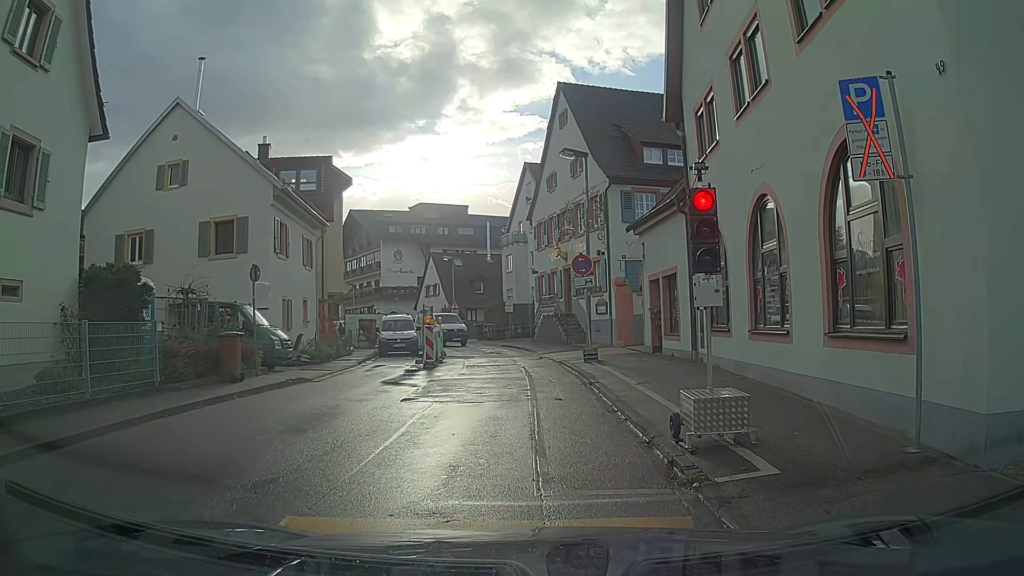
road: tertiary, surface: asphalt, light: Day
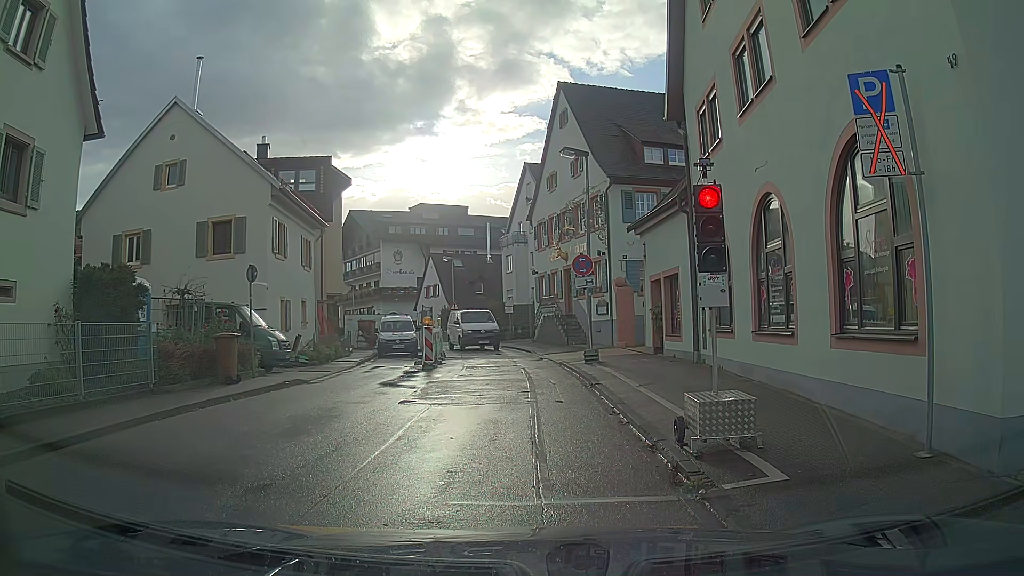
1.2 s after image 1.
(0.0, +0.2) m; 0°
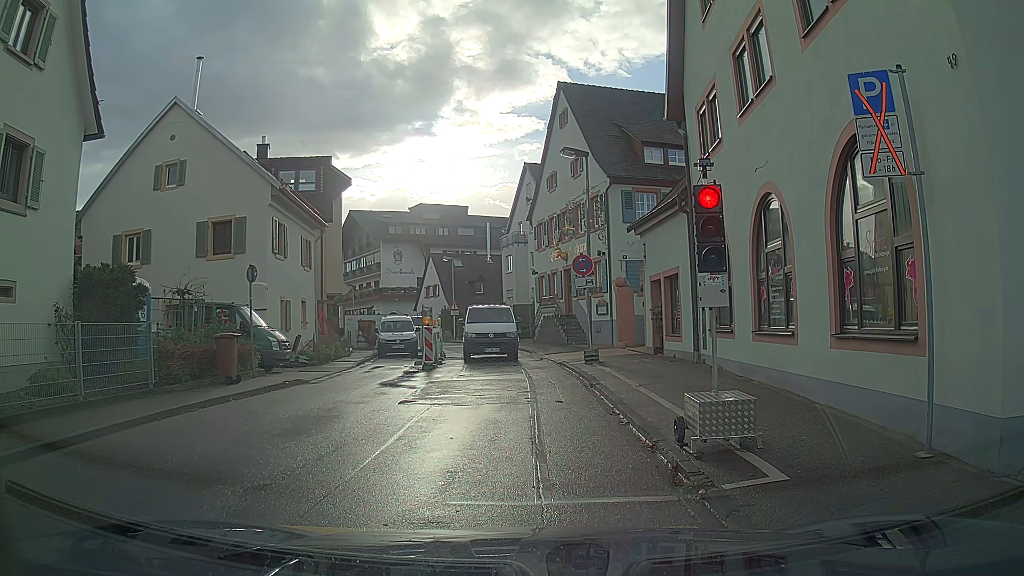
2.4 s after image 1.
(0.0, 0.0) m; 0°
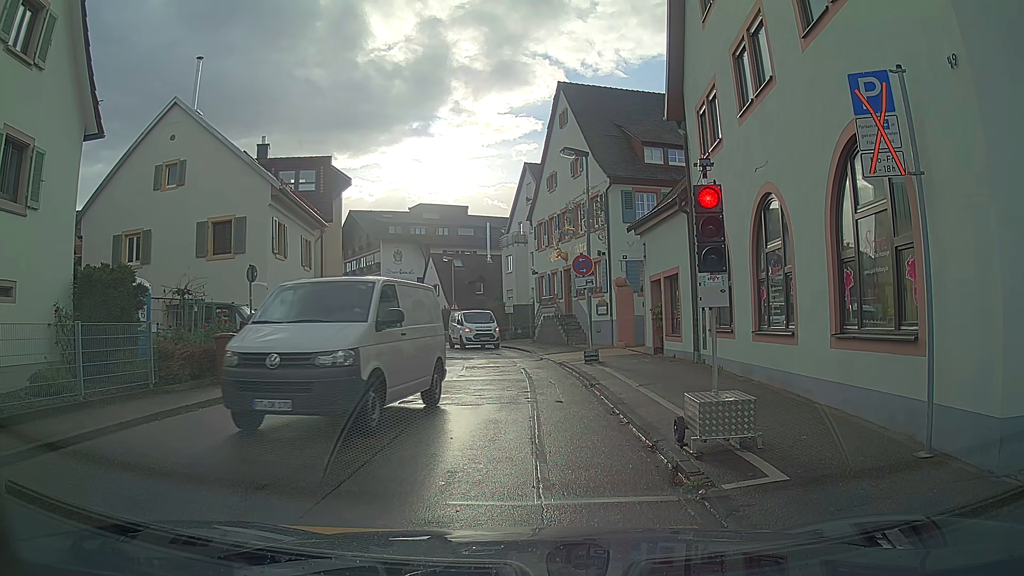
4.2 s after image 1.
(0.0, 0.0) m; 0°
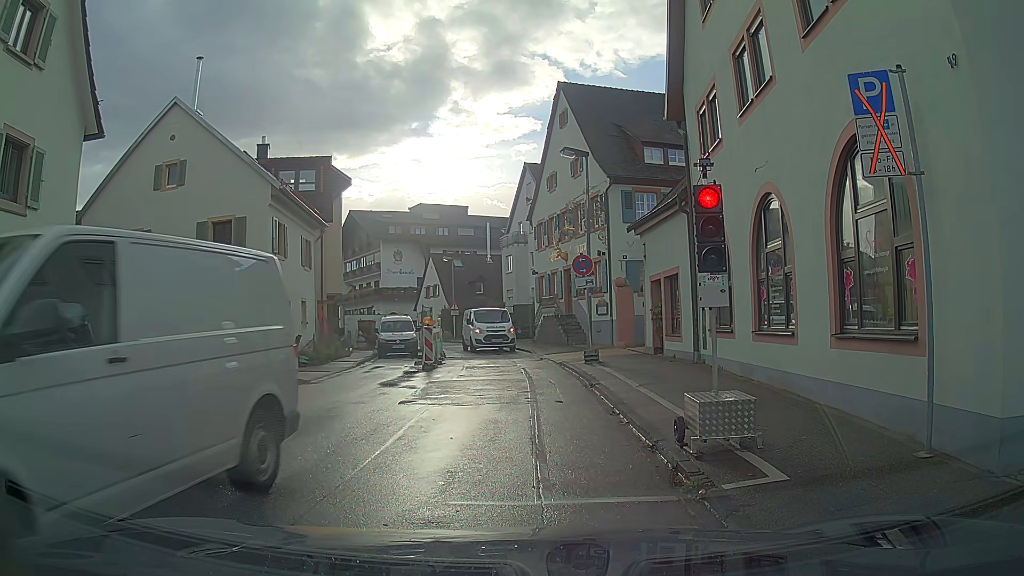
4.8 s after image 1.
(0.0, 0.0) m; 0°
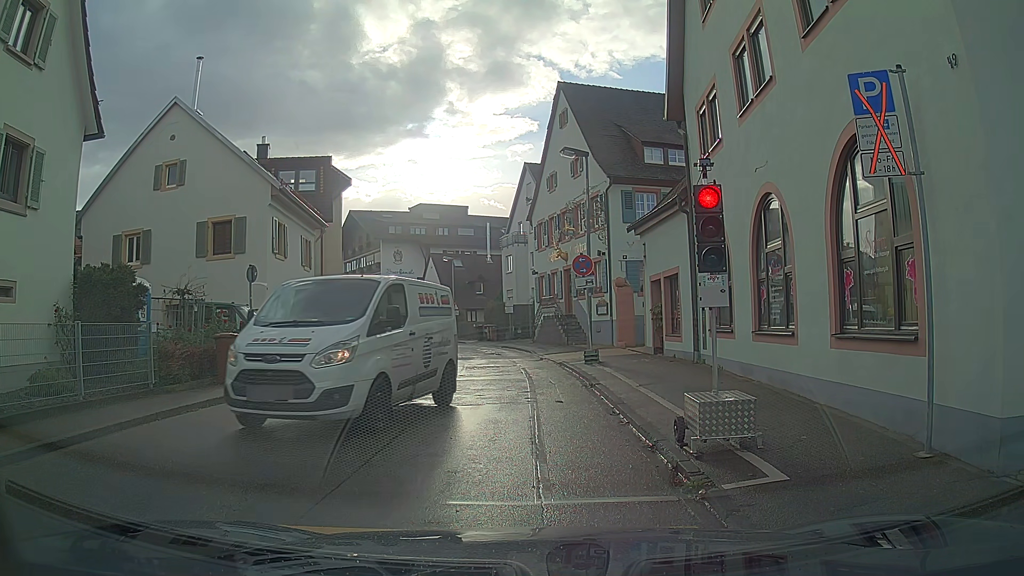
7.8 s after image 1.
(0.0, 0.0) m; 0°
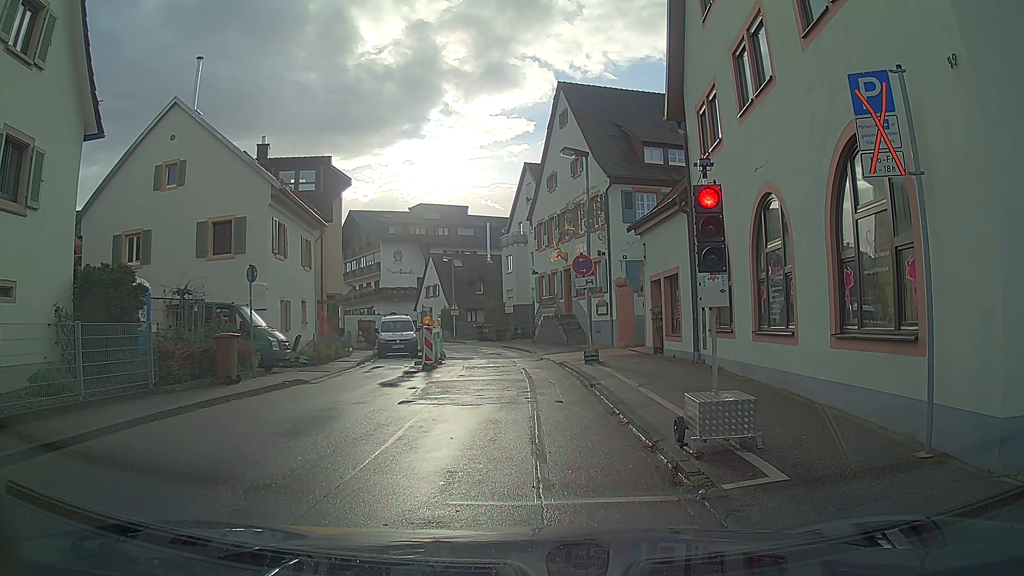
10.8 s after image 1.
(0.0, 0.0) m; 0°
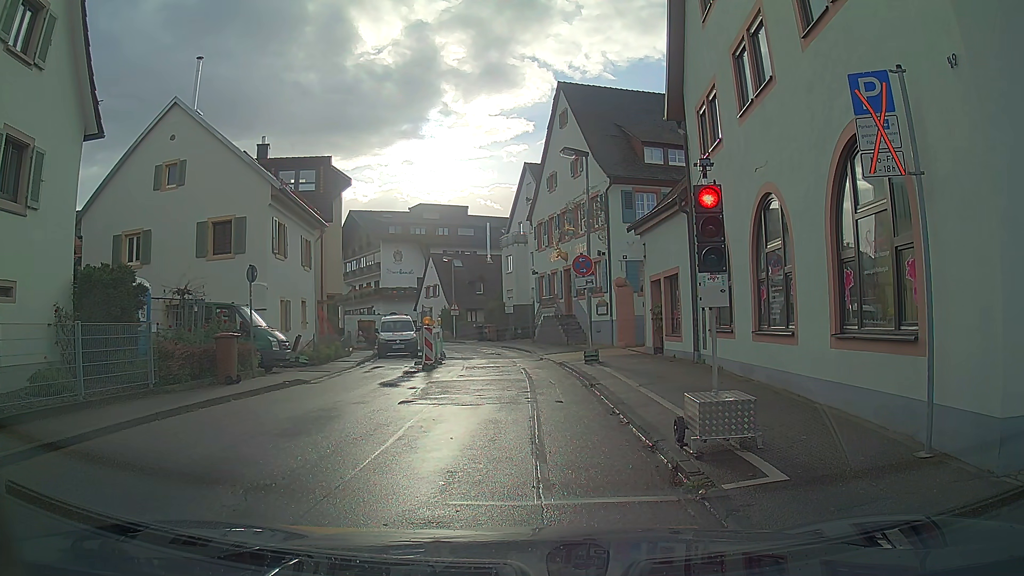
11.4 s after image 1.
(0.0, 0.0) m; 0°
(0, +10) (-1, +20) (-2, +30) (-4, +40) (-7, +49) (-11, +58) (-16, +67) (-22, +75) (-28, +83) (-35, +90) m
